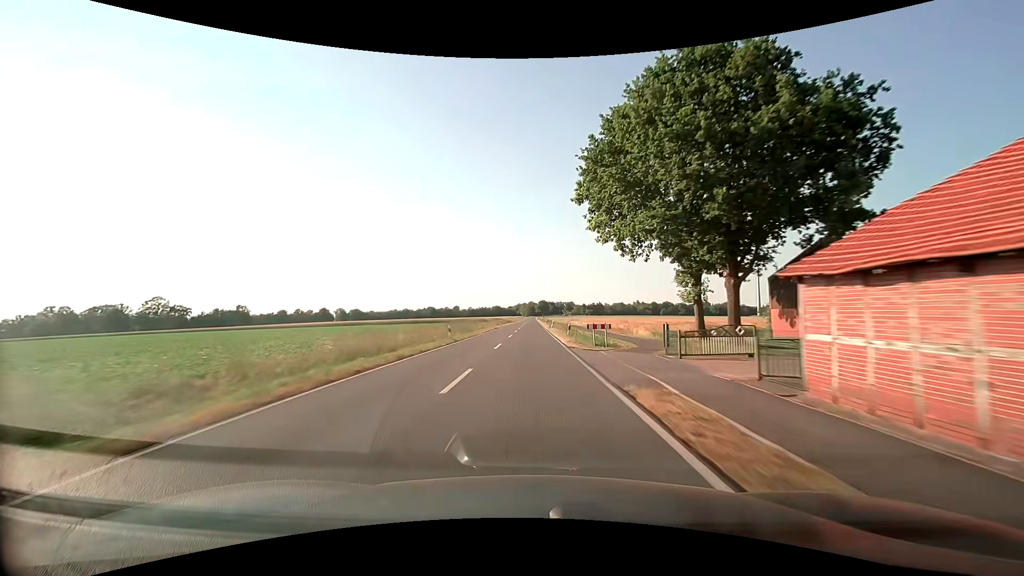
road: secondary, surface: asphalt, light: Day
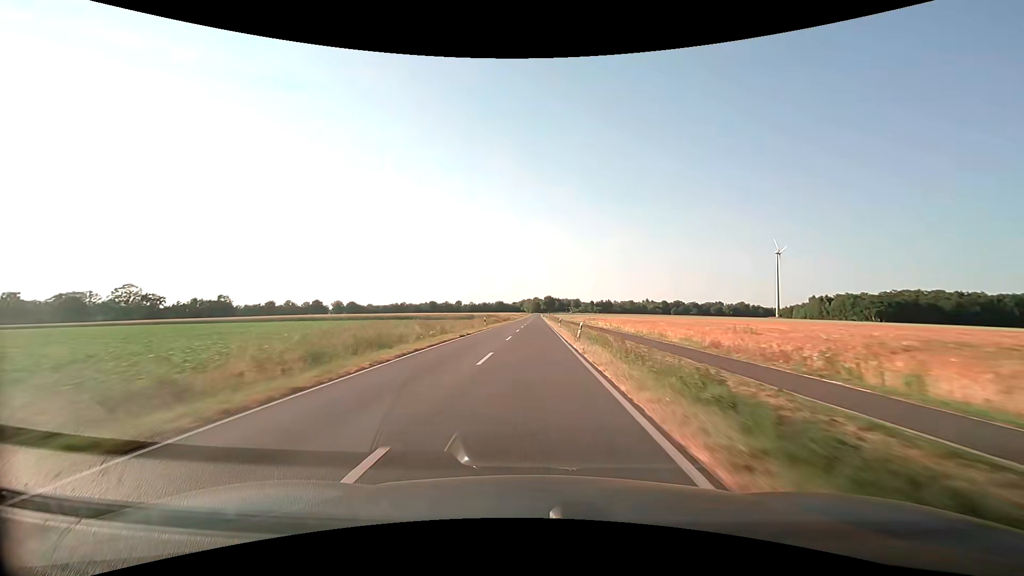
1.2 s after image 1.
(-0.1, +31.6) m; -1°
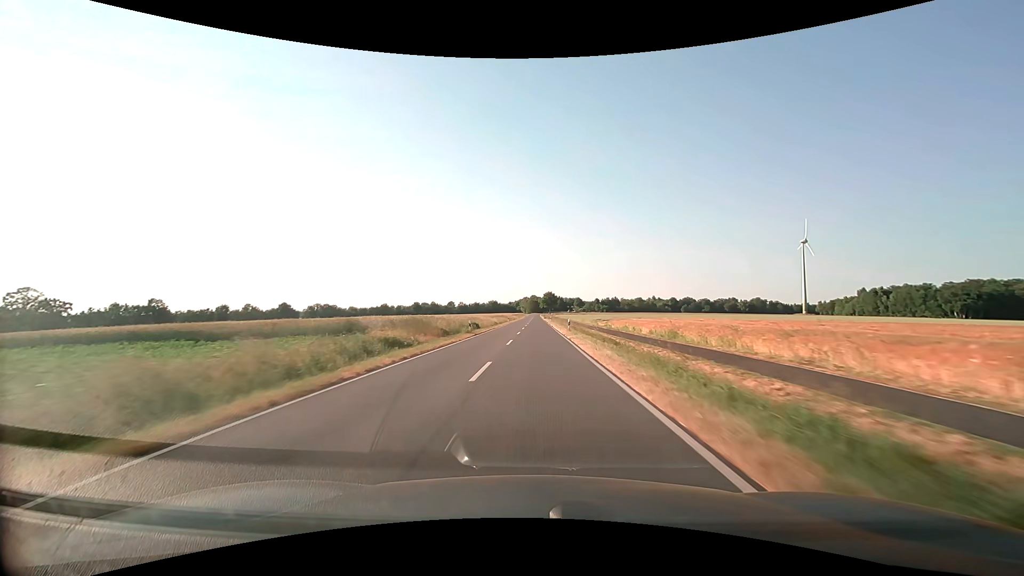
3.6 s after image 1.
(+0.4, +63.3) m; 0°
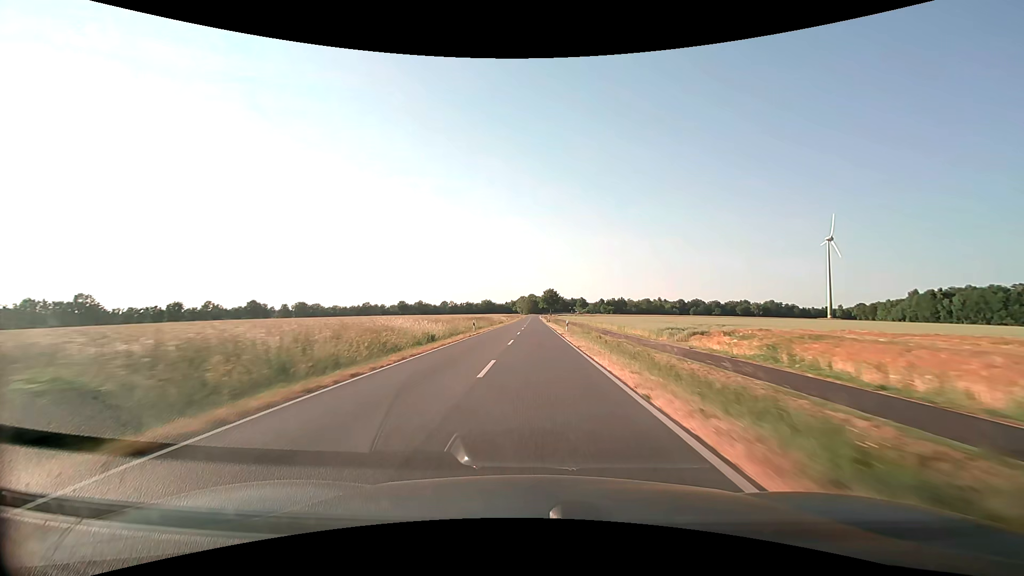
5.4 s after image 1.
(+0.1, +47.4) m; 0°
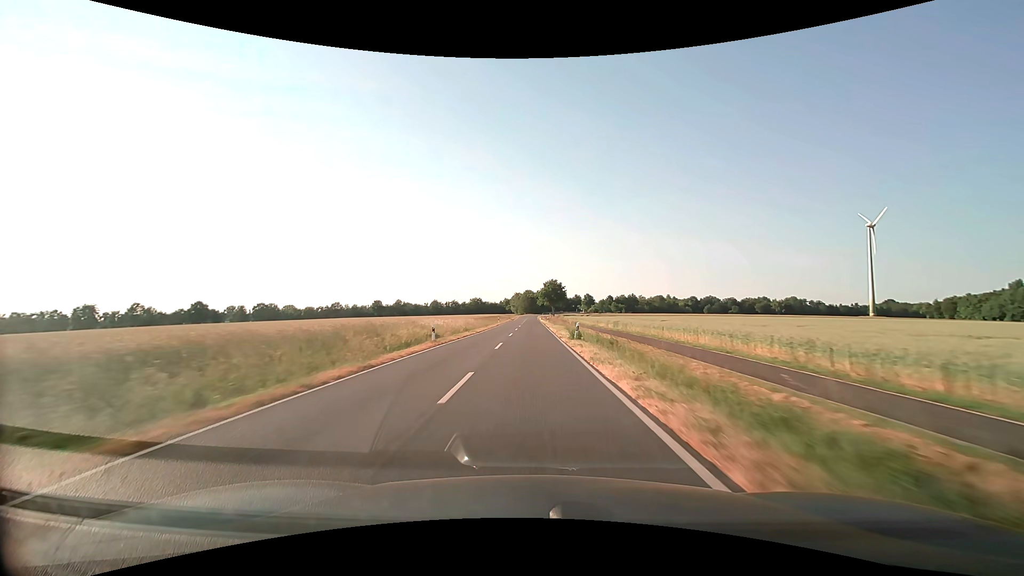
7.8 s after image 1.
(+0.2, +63.3) m; 0°
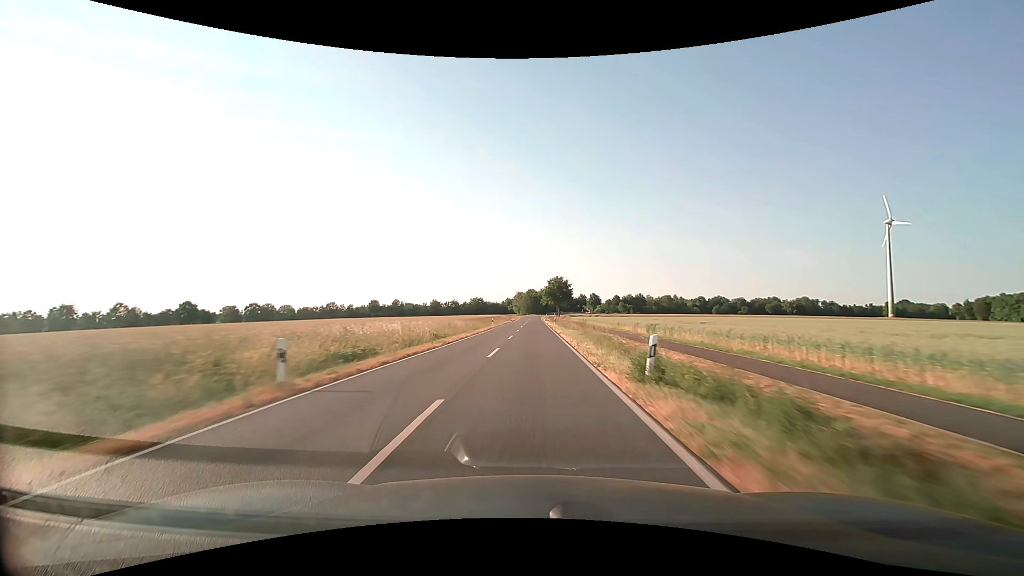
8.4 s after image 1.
(-0.1, +15.8) m; 0°
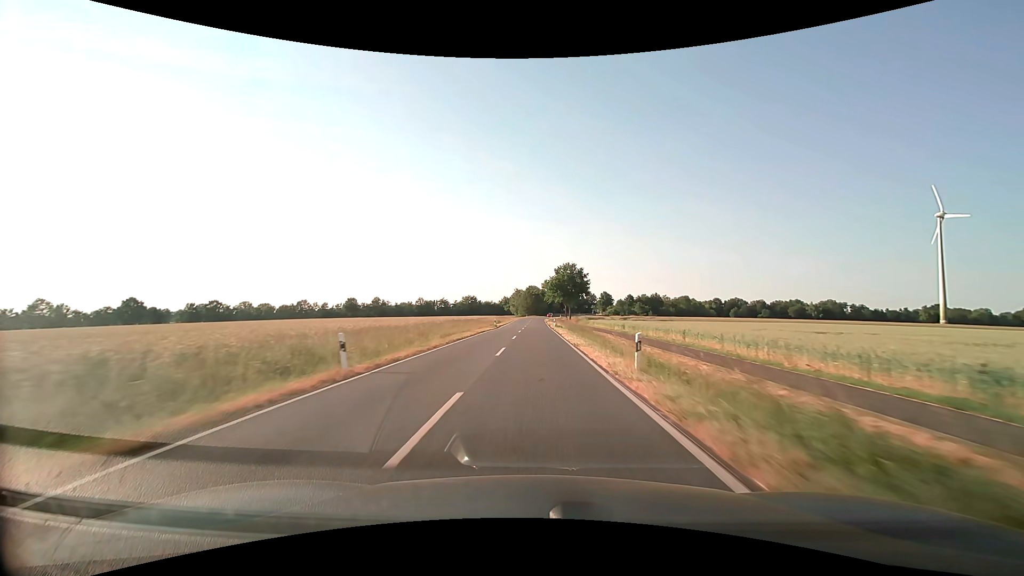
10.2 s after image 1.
(-0.1, +47.4) m; 0°
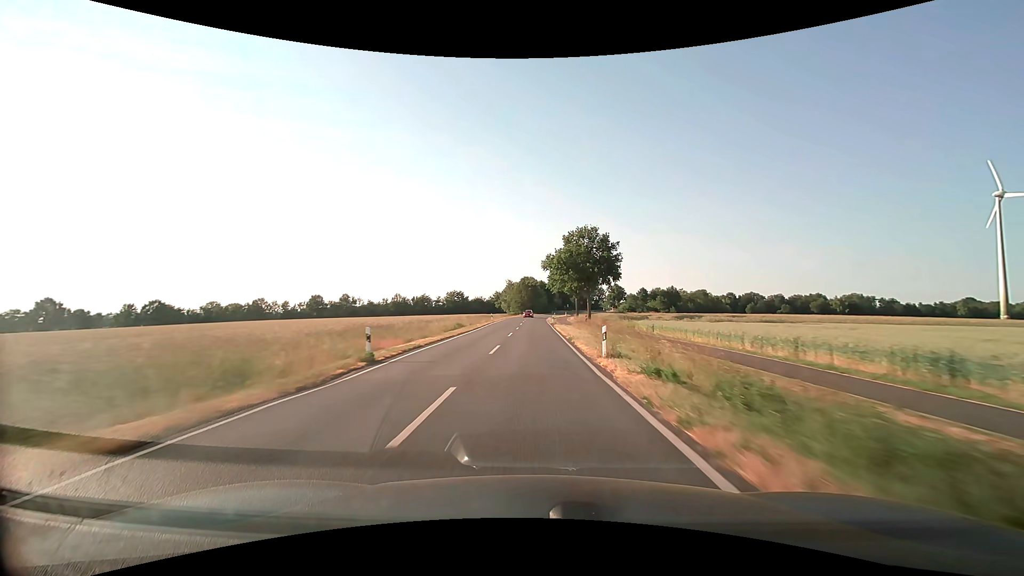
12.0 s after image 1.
(+0.1, +47.4) m; 0°
(0, +10) (0, +20) (0, +30) (0, +40) (0, +50) (0, +60) (0, +70) (0, +80) (+1, +90) (+1, +100) m
